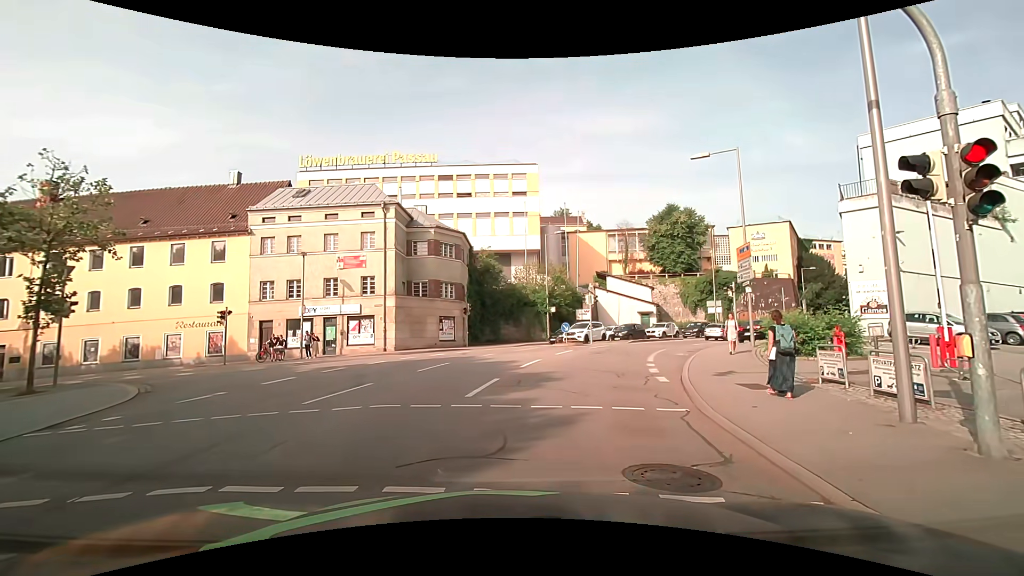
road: residential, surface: asphalt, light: Day
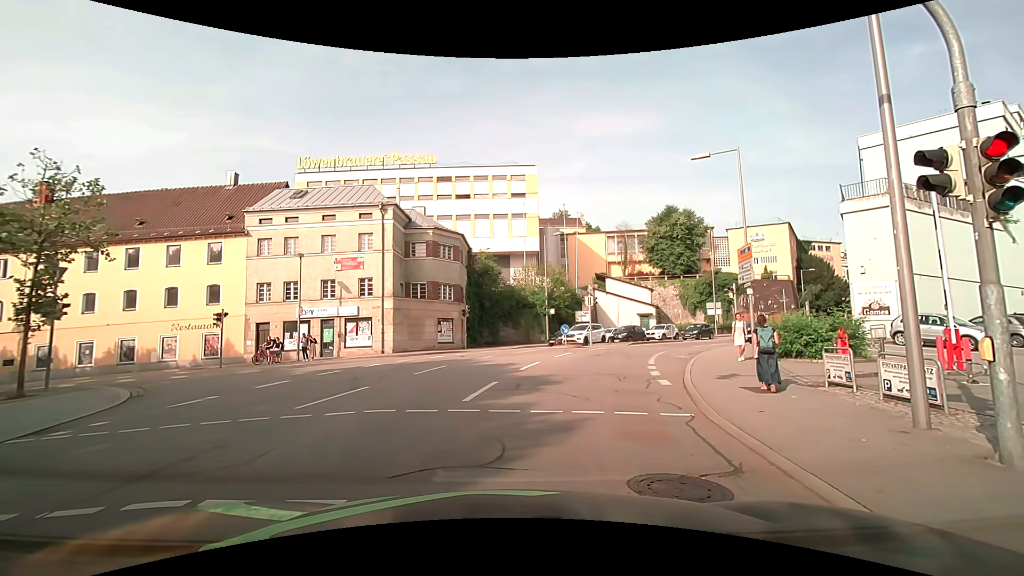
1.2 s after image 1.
(0.0, +0.3) m; 0°
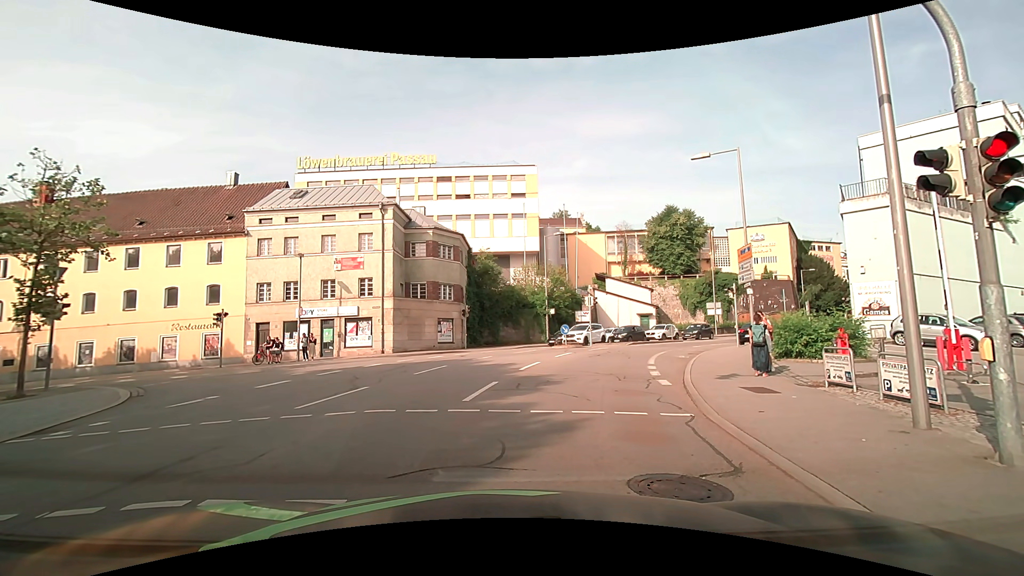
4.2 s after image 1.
(0.0, +0.1) m; 0°
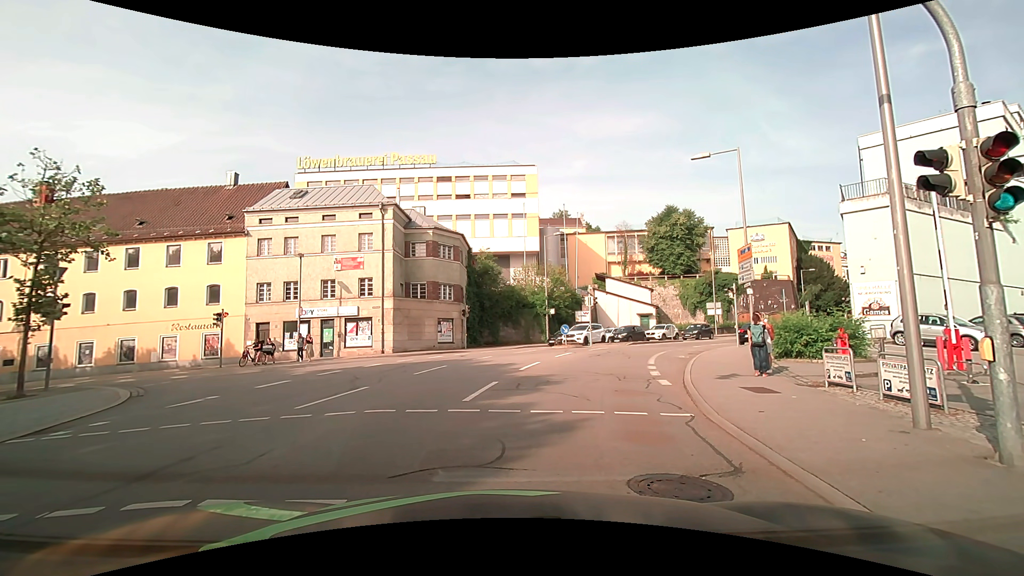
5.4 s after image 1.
(0.0, 0.0) m; 0°
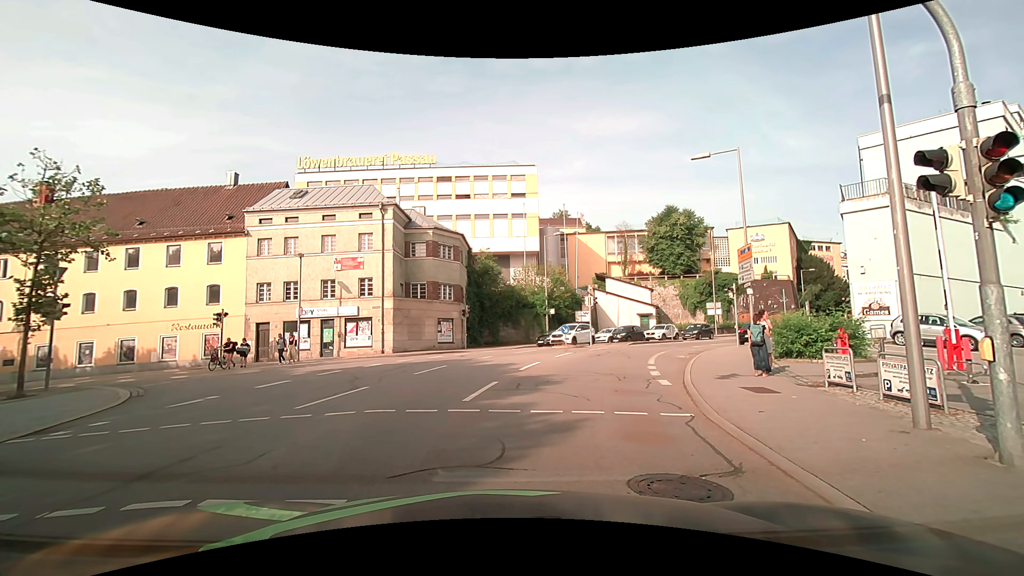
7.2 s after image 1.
(0.0, 0.0) m; 0°
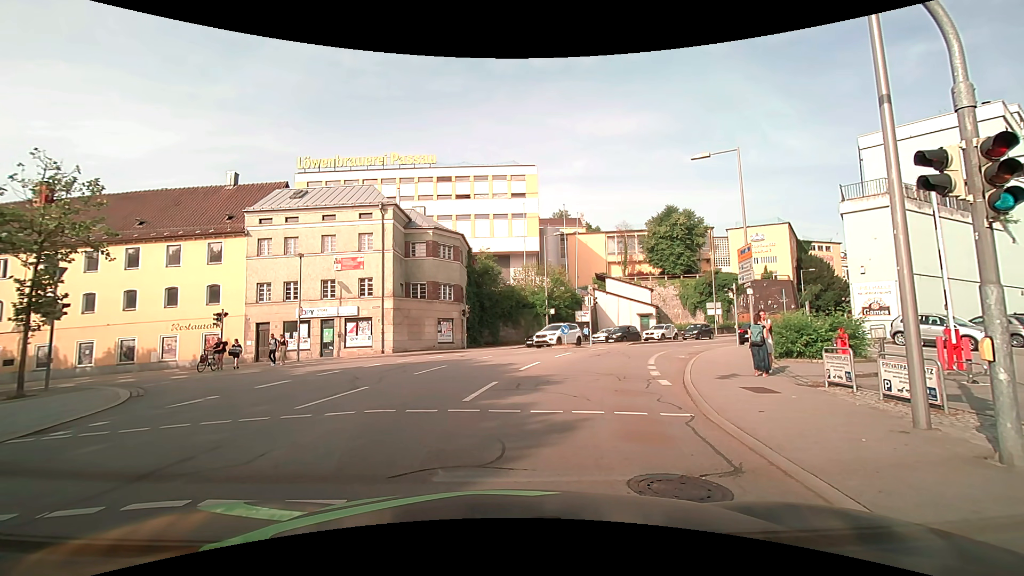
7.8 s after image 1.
(0.0, 0.0) m; 0°
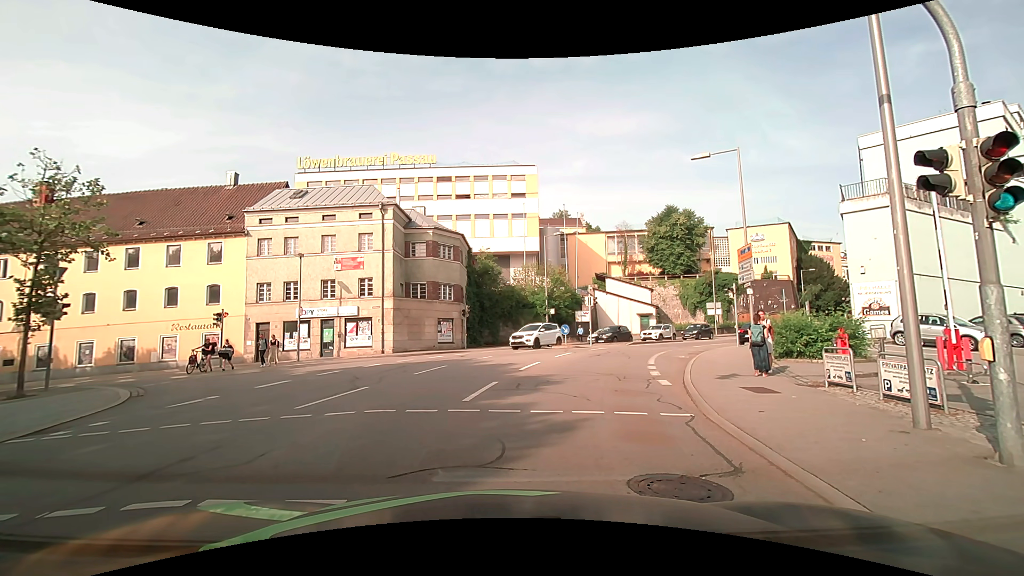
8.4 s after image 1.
(0.0, 0.0) m; 0°
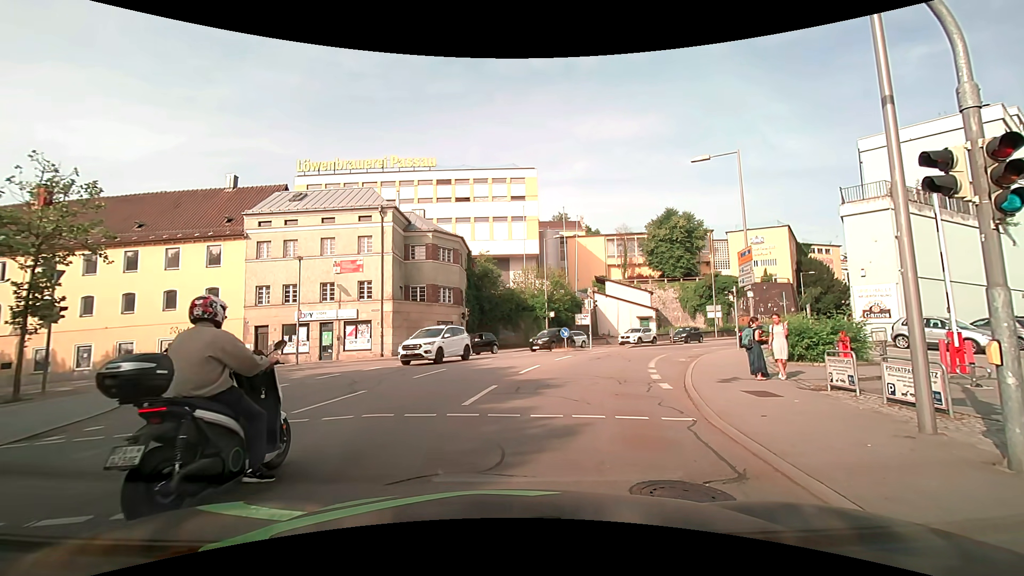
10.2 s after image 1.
(0.0, +0.1) m; 0°
